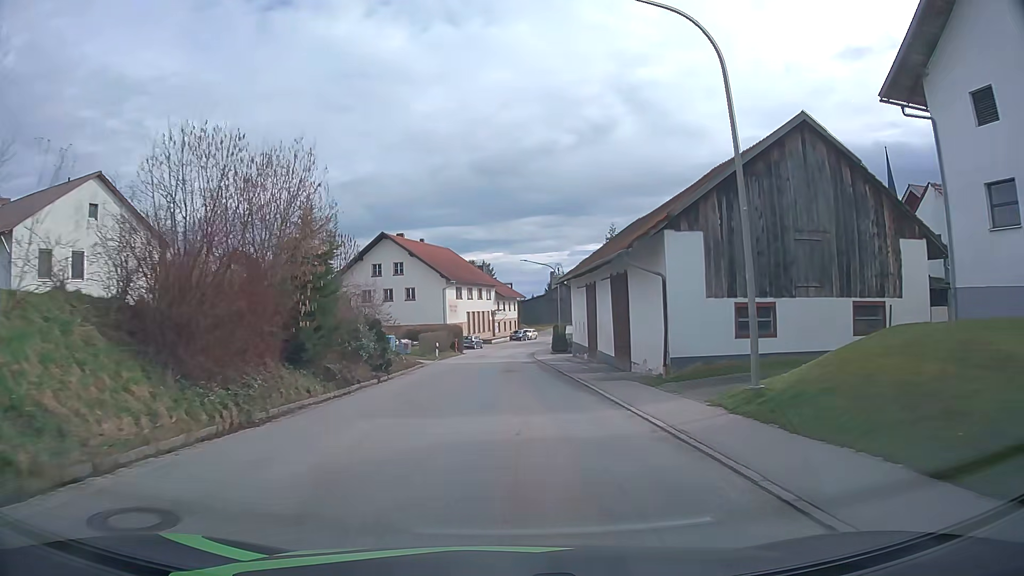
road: tertiary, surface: asphalt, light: Day
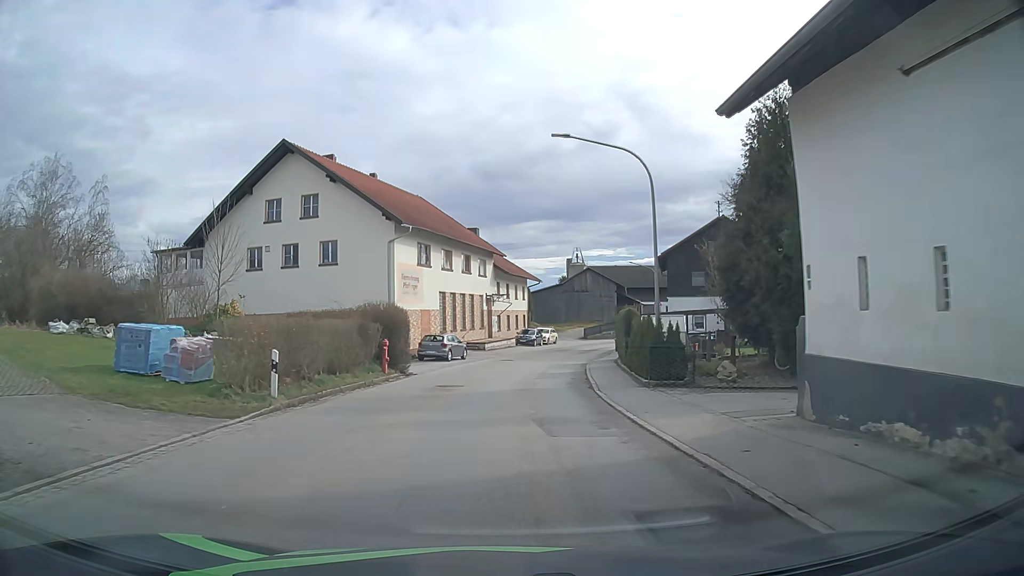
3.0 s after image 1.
(0.0, +34.4) m; 0°
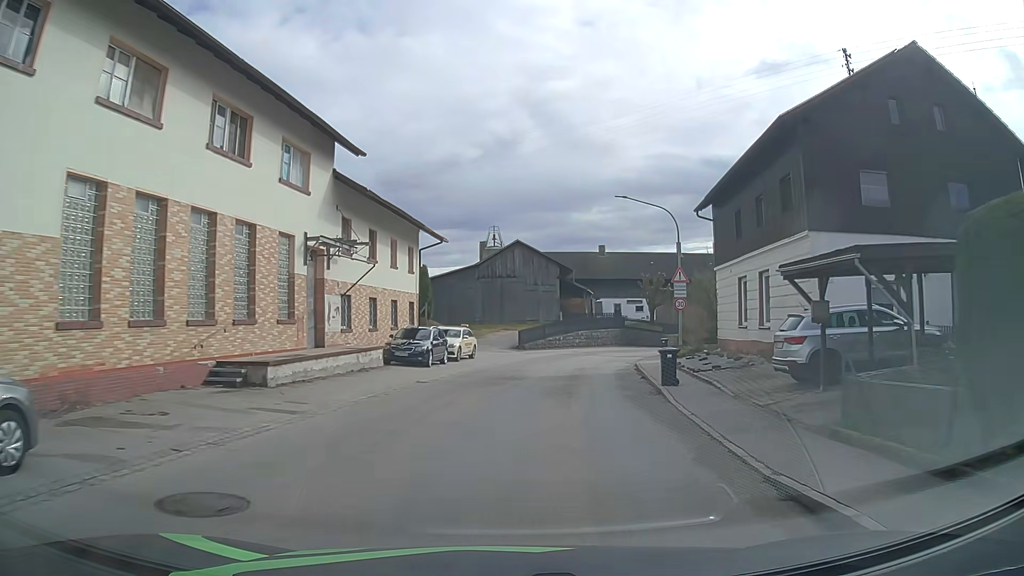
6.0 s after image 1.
(+1.4, +32.1) m; +8°
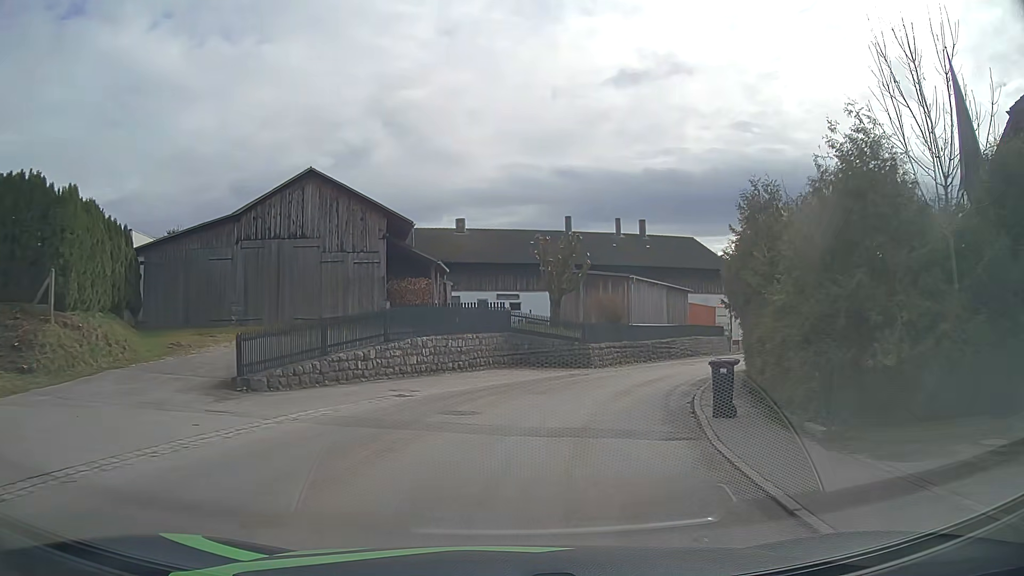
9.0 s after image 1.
(+3.1, +29.4) m; +12°
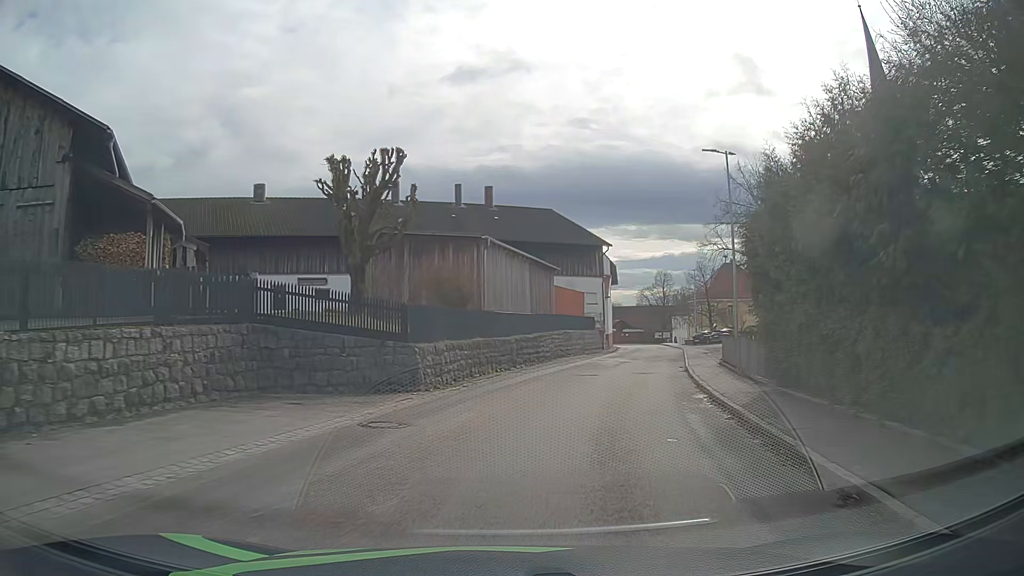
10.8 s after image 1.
(+1.7, +15.8) m; +14°
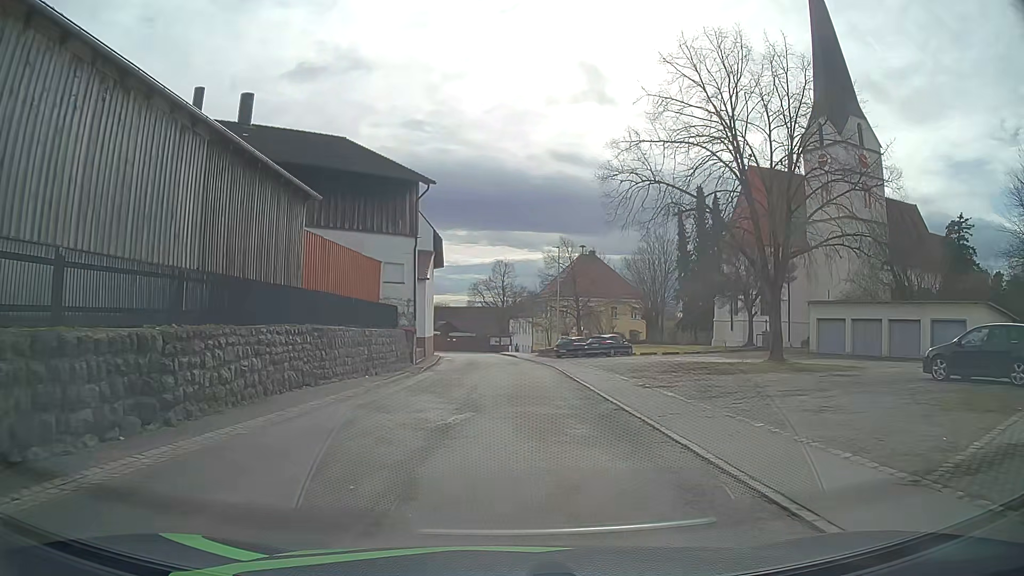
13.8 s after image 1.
(+3.9, +24.3) m; +14°
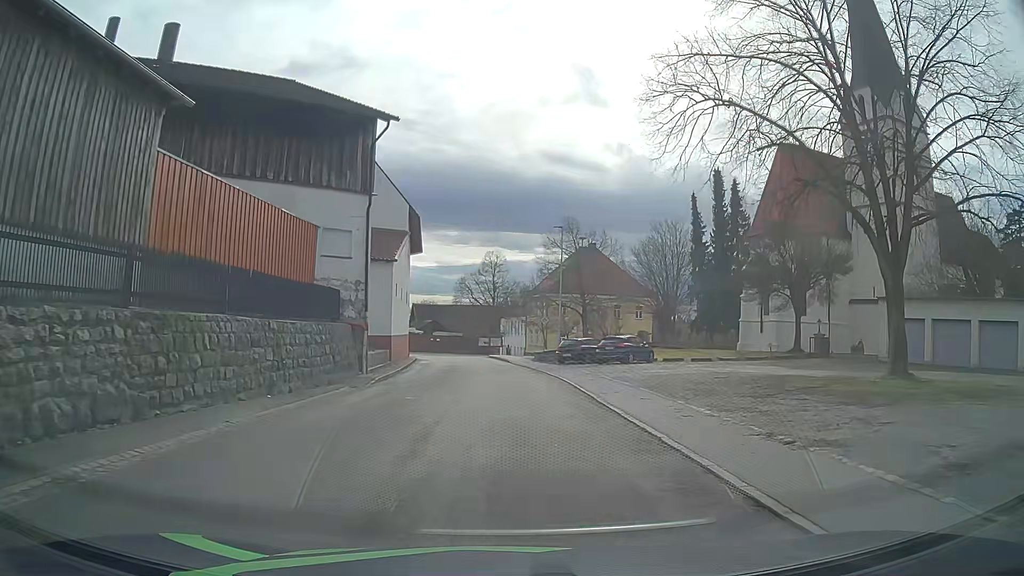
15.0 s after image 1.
(+0.1, +9.7) m; +1°
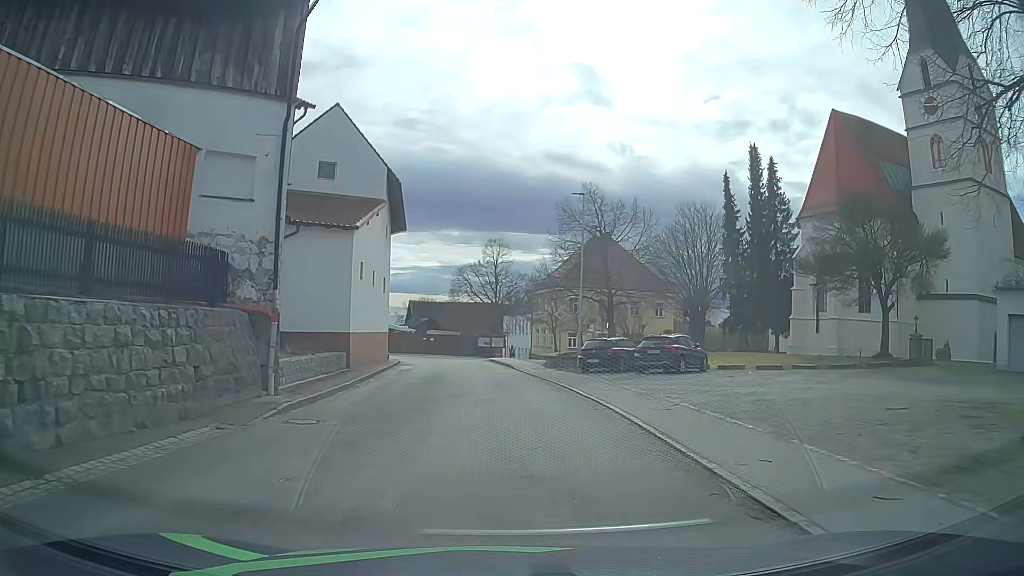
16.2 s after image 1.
(0.0, +9.7) m; -1°
(0, +10) (0, +20) (-1, +30) (-2, +40) (-4, +50) (-9, +58) (-17, +64) (-27, +67) (-36, +69) (-45, +74) m
